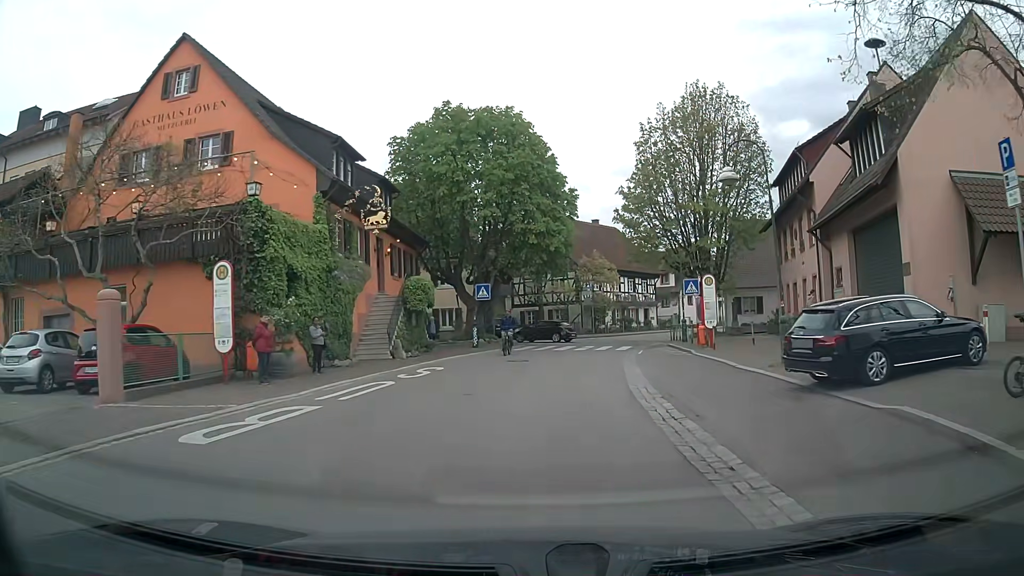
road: tertiary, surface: asphalt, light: Day
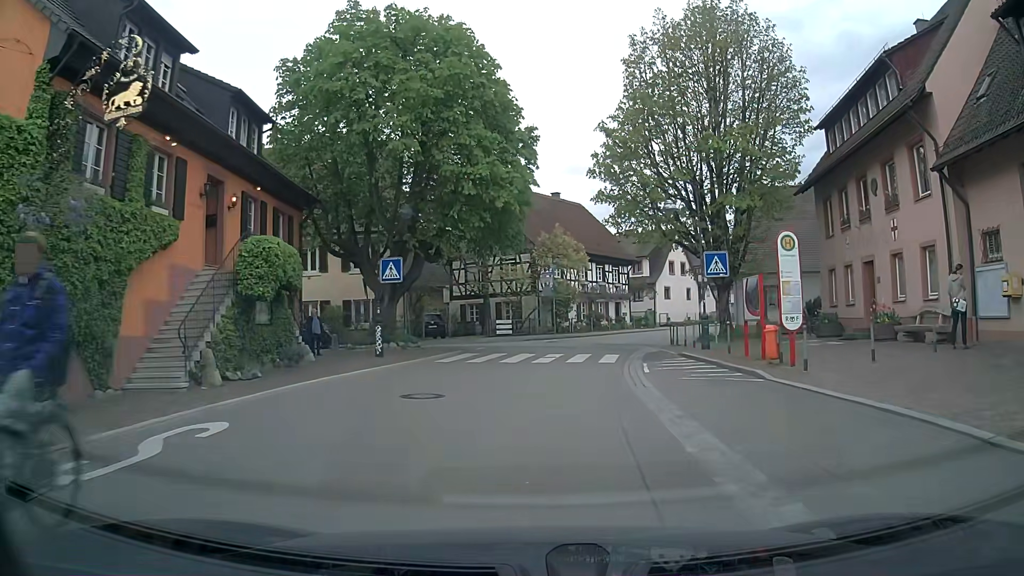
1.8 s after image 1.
(+0.4, +12.4) m; +4°
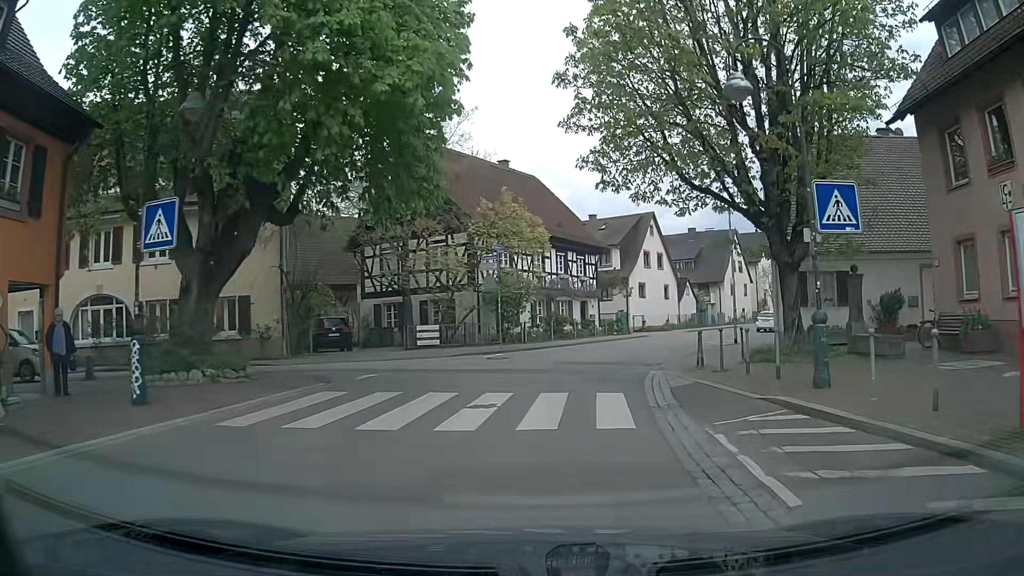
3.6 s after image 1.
(+0.5, +12.1) m; +5°
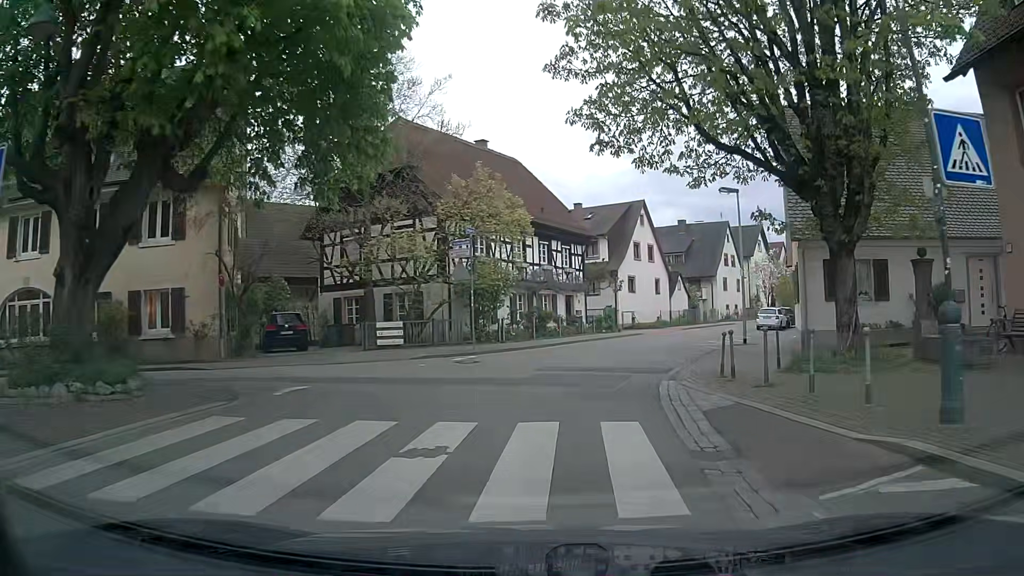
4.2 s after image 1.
(0.0, +4.0) m; 0°
